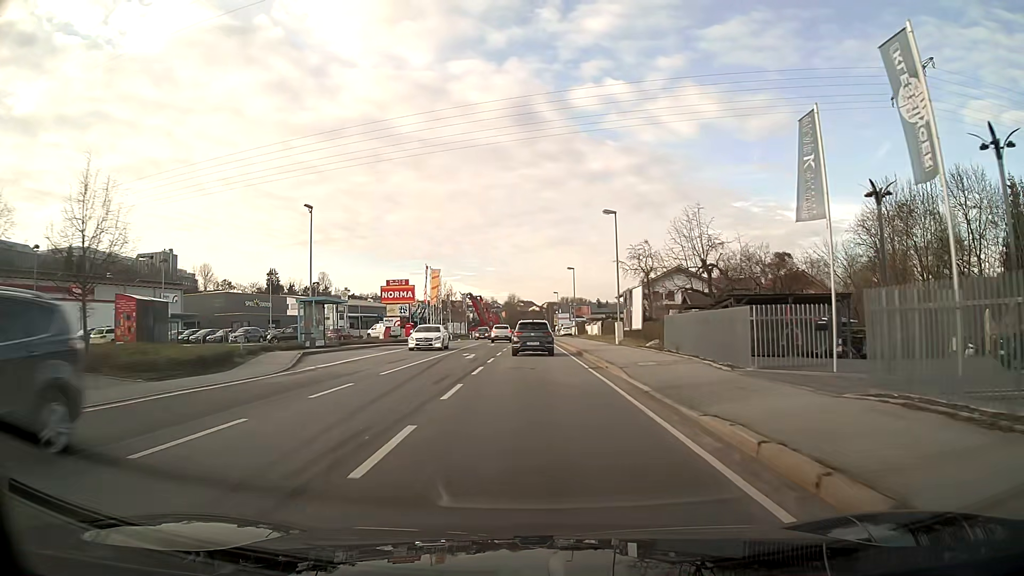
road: primary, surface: asphalt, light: Day
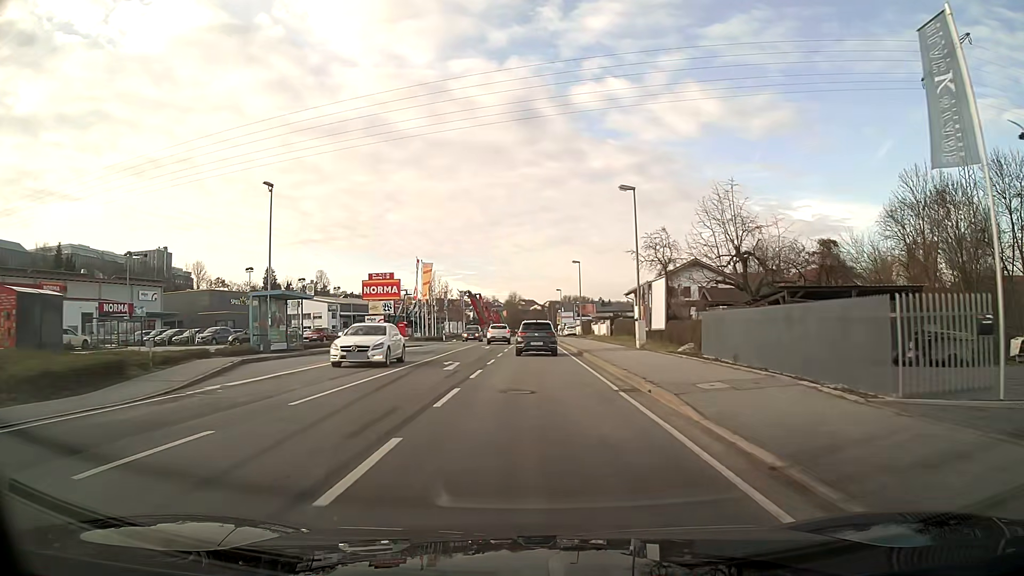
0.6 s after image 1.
(0.0, +7.0) m; 0°
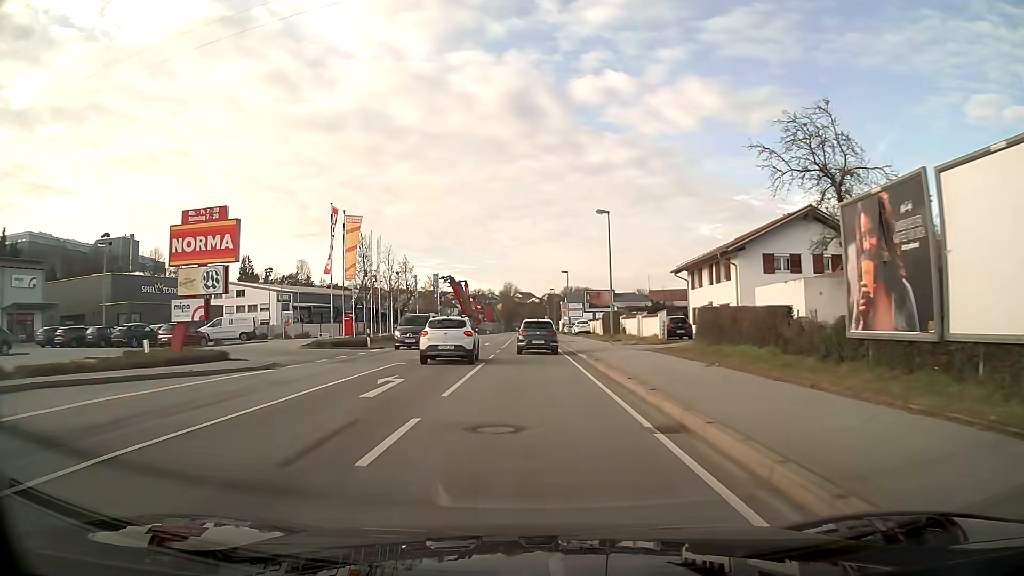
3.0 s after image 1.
(+0.1, +28.9) m; 0°
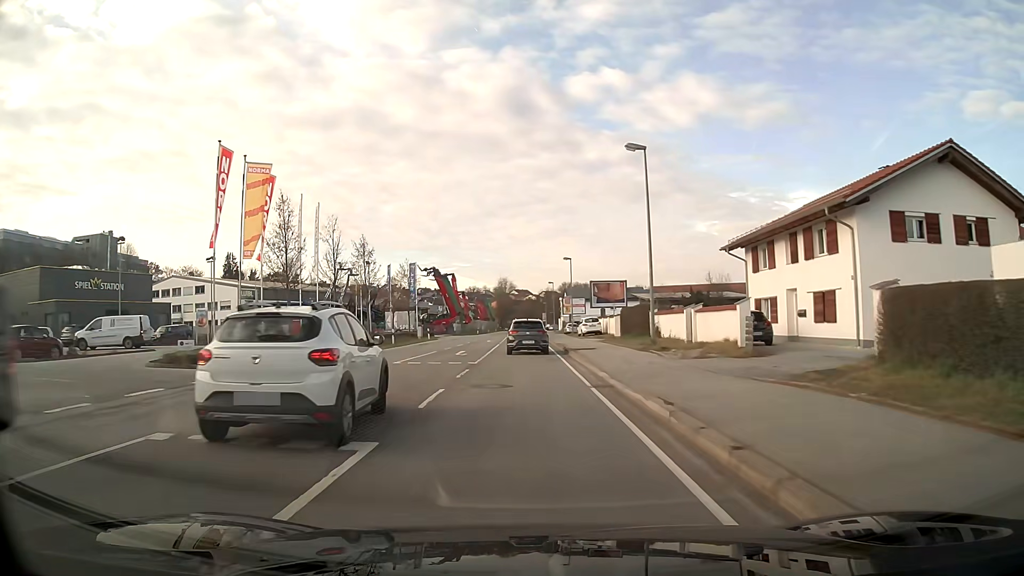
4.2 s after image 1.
(0.0, +15.1) m; 0°
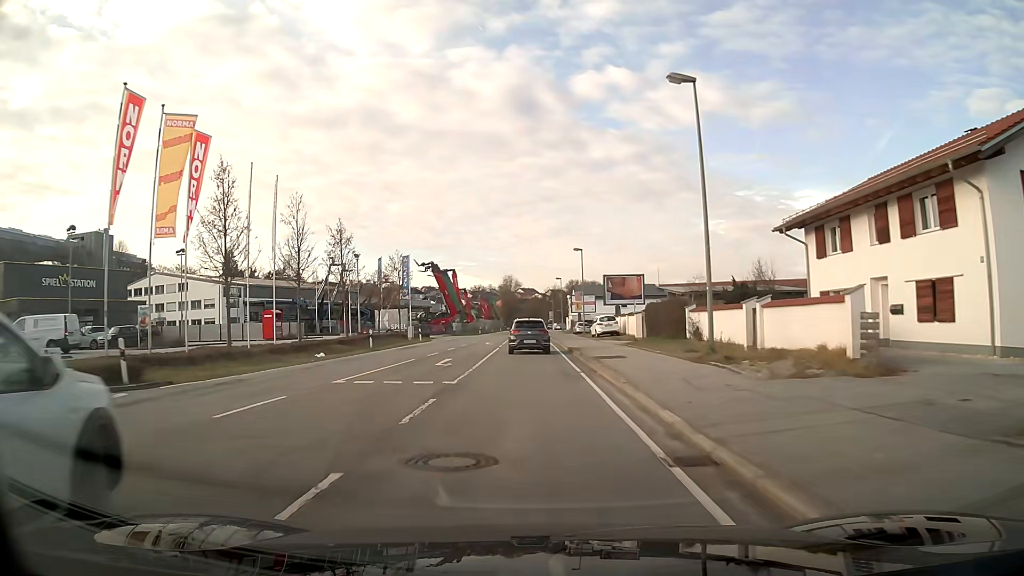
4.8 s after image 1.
(0.0, +7.7) m; 0°
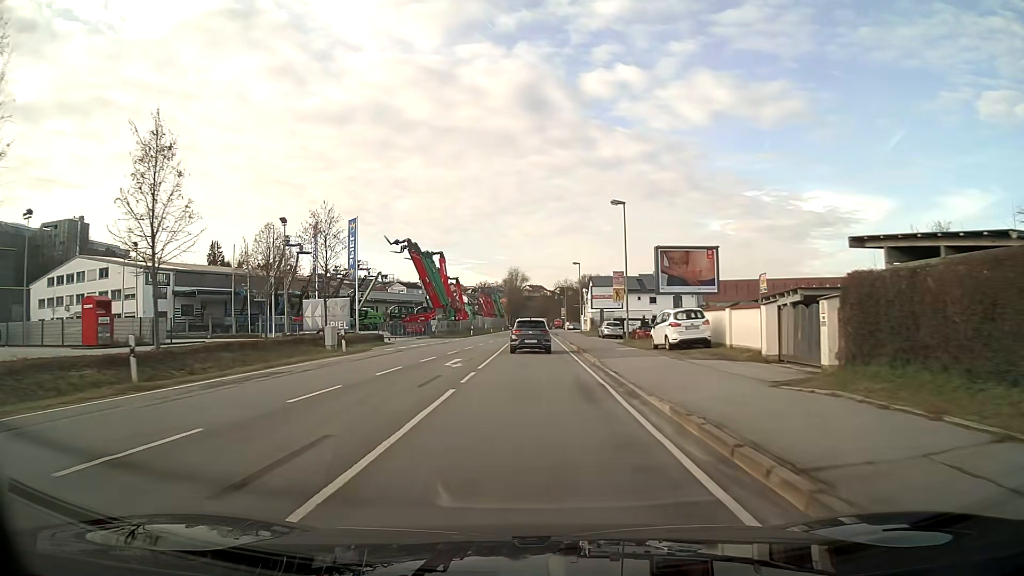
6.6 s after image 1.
(-0.1, +23.8) m; 0°
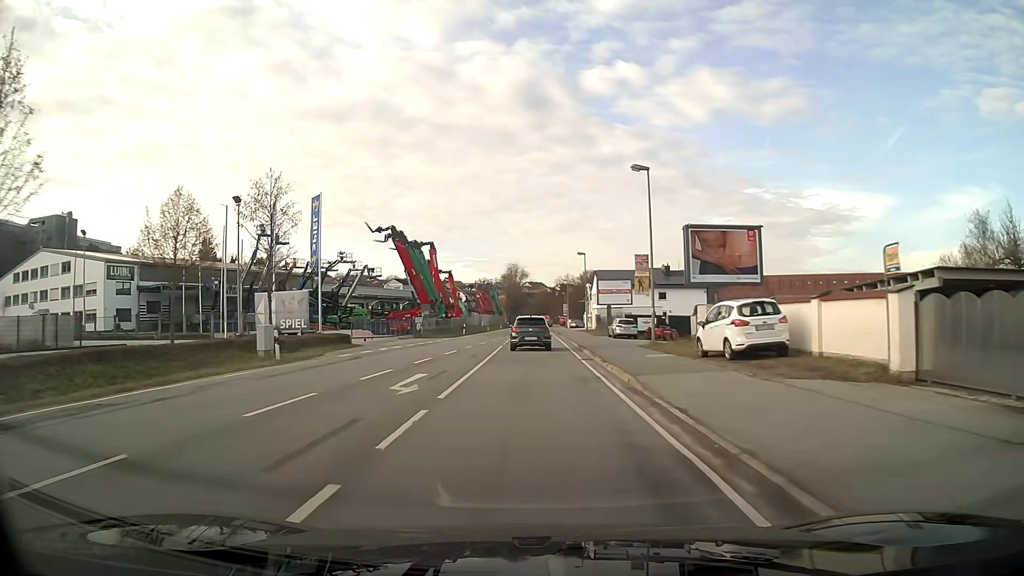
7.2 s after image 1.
(0.0, +8.1) m; 0°
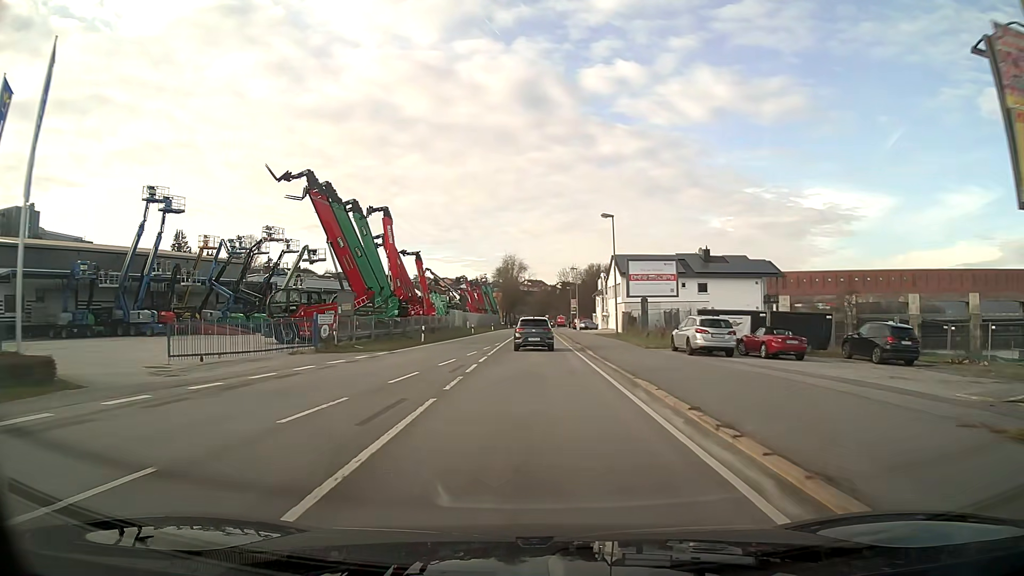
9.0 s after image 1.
(0.0, +24.3) m; 0°
